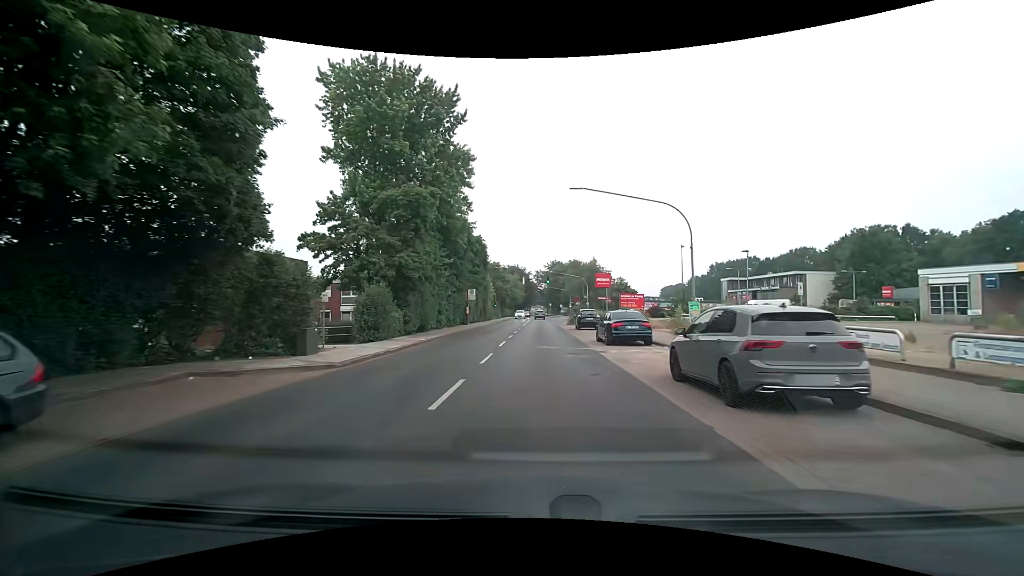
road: secondary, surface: asphalt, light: Day
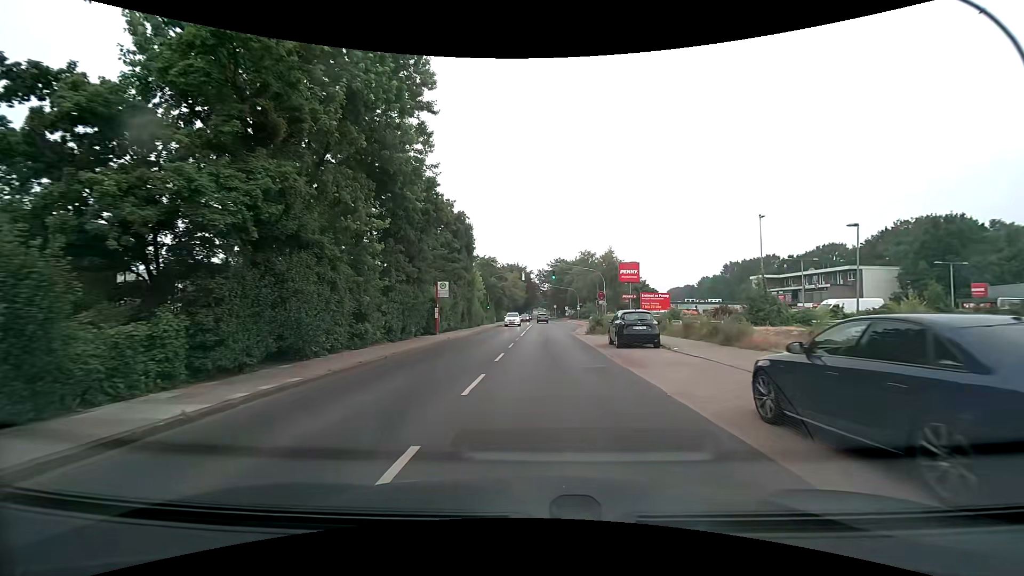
(-0.1, +16.5) m; 0°
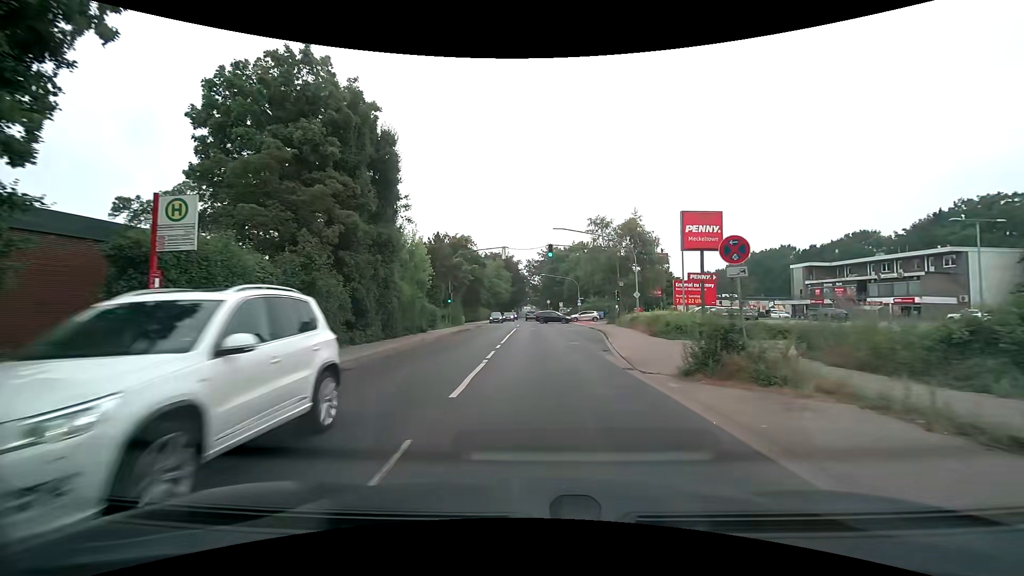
(0.0, +23.8) m; +1°
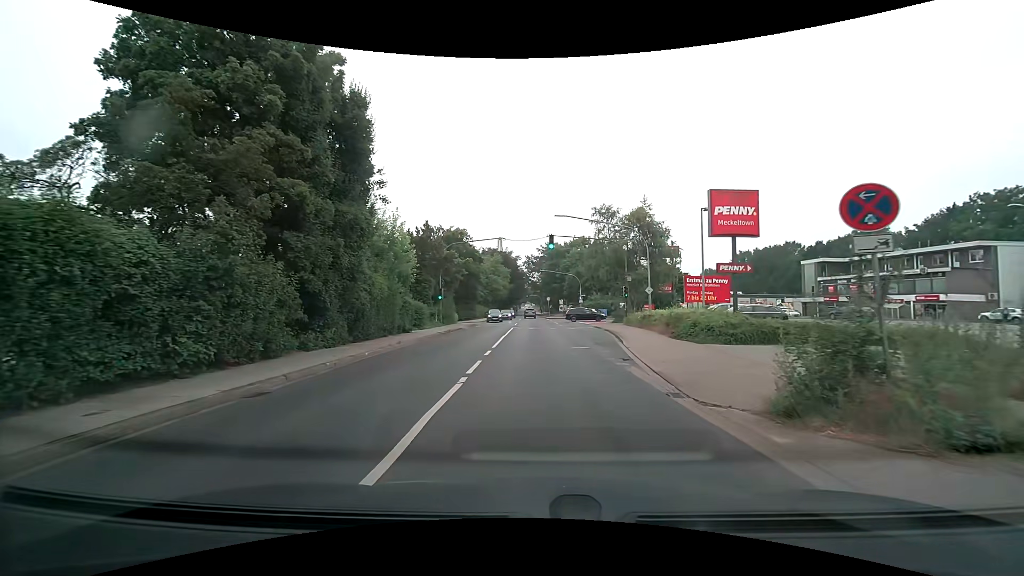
(0.0, +4.0) m; 0°
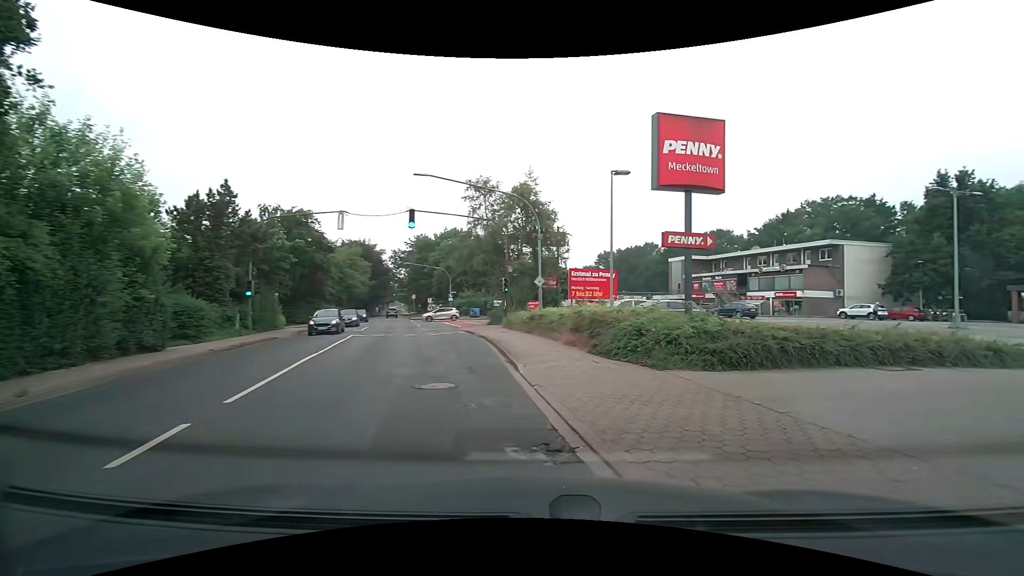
(+0.5, +9.2) m; +14°
